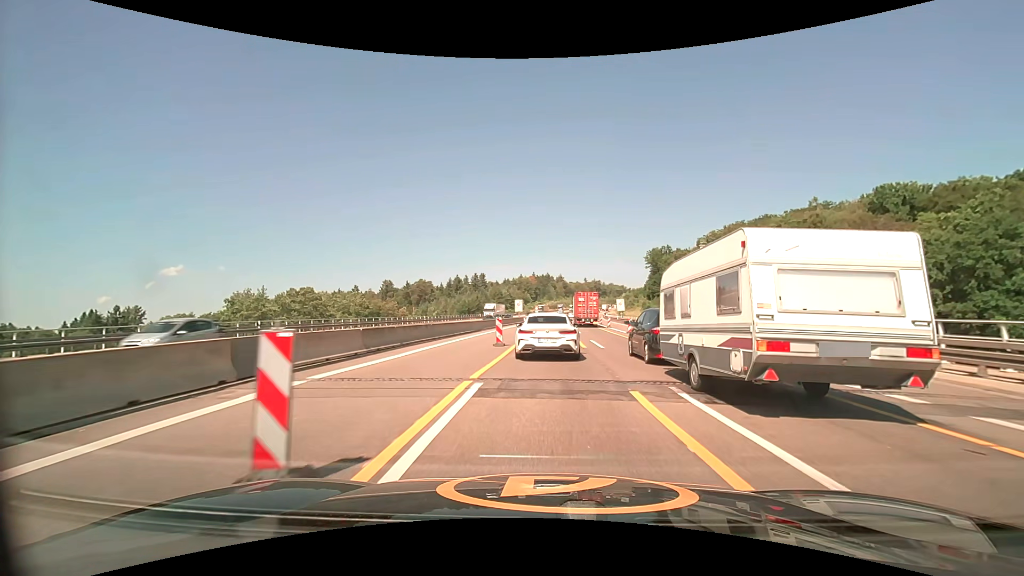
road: motorway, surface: asphalt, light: Day
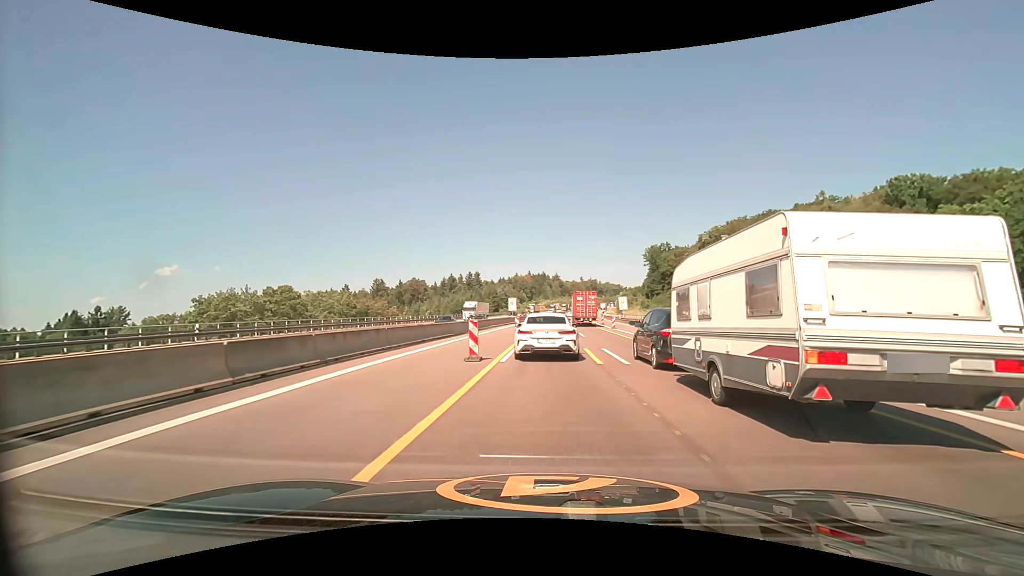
(0.0, +7.0) m; +1°
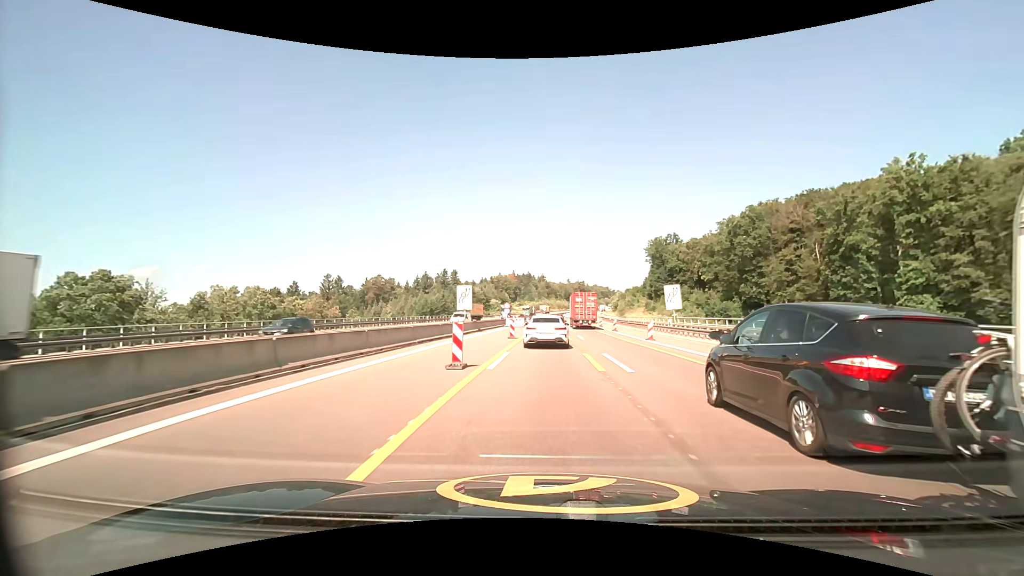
(+0.5, +38.1) m; +1°
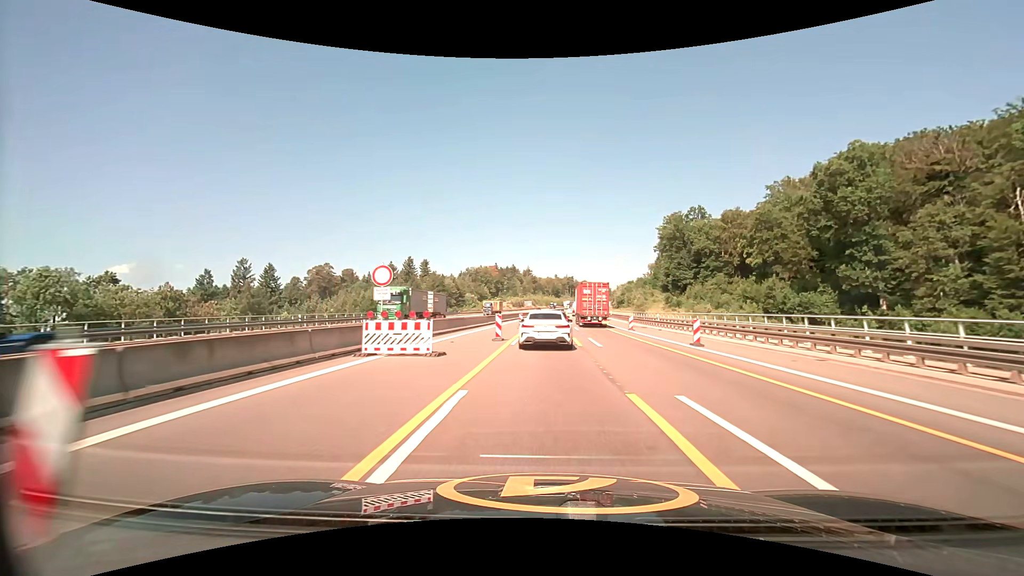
(+0.6, +46.4) m; +2°
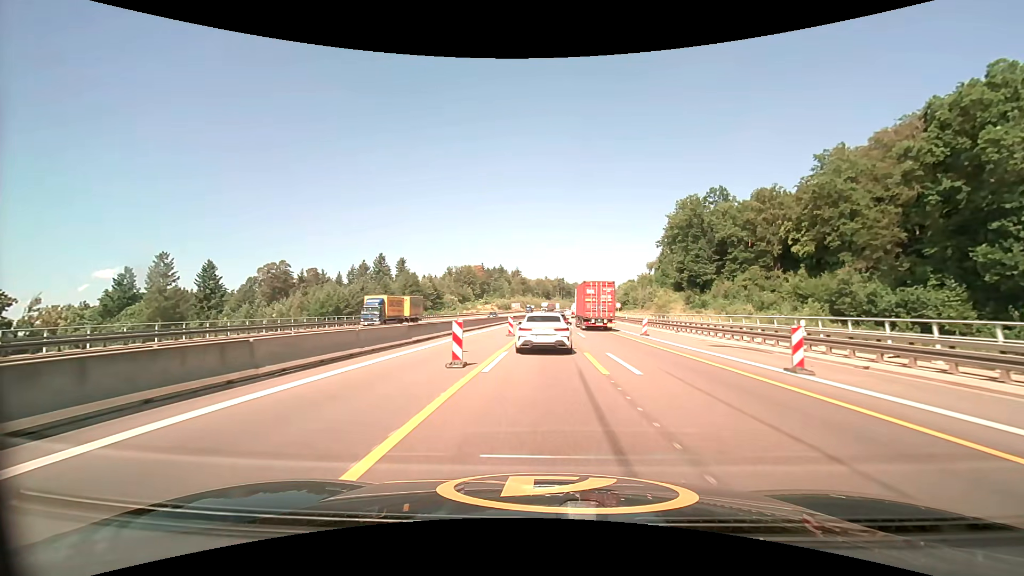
(+0.3, +26.6) m; +1°
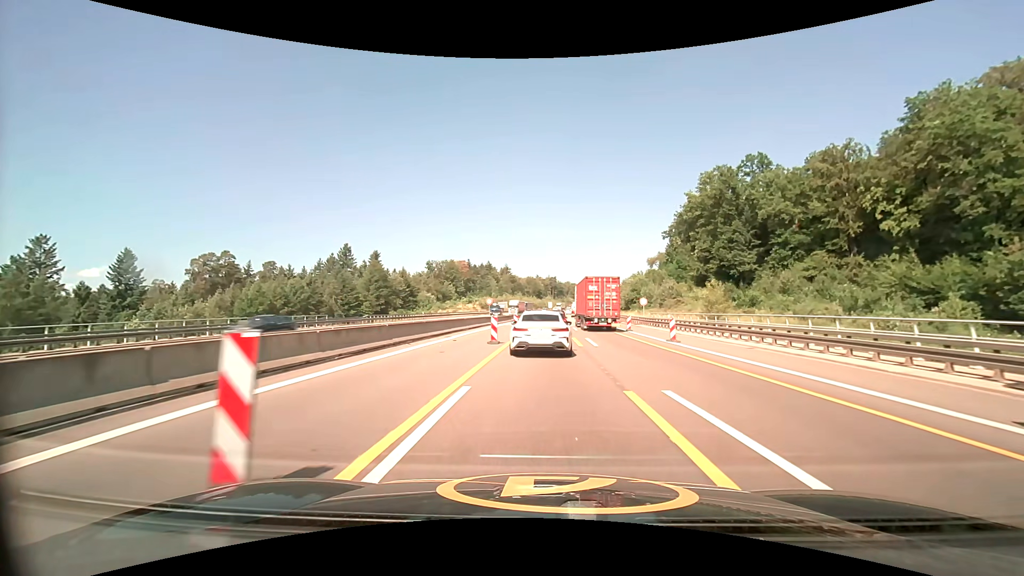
(+0.2, +26.7) m; +1°
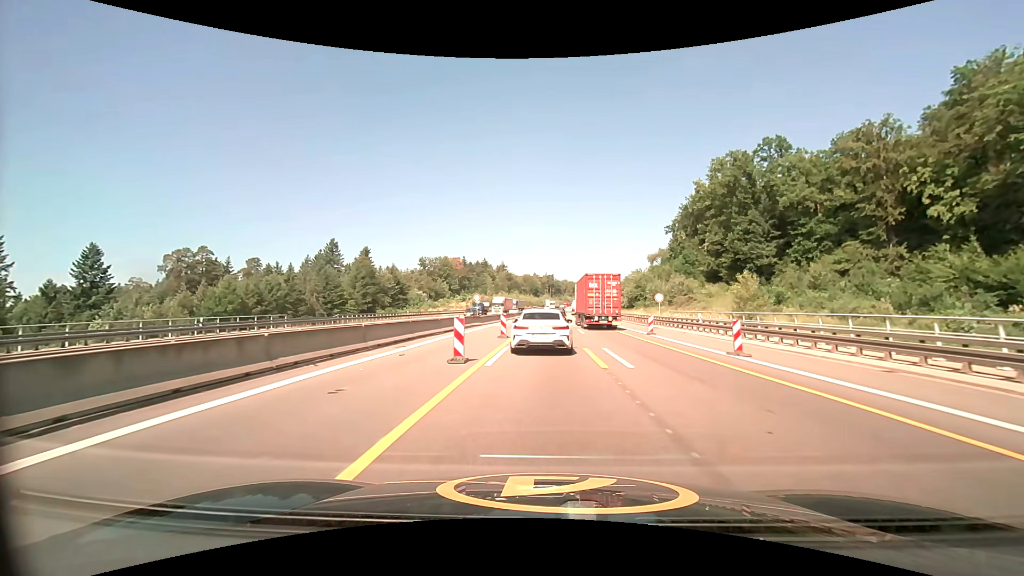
(0.0, +8.6) m; 0°
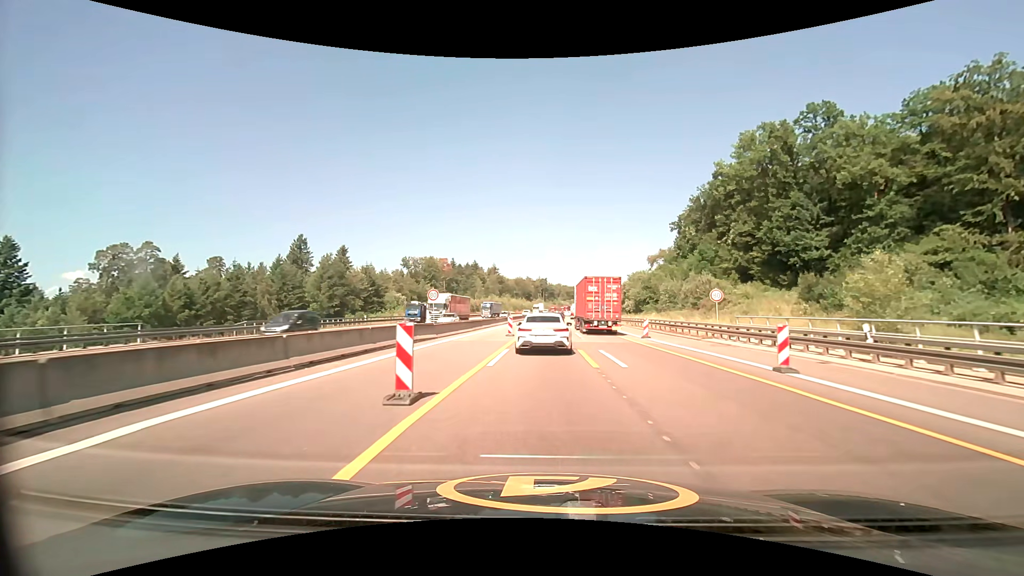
(+0.1, +17.1) m; +1°
(0, +10) (0, +20) (0, +30) (+1, +40) (+1, +50) (+1, +60) (+2, +70) (+2, +80) (+3, +90) (+3, +100) m
